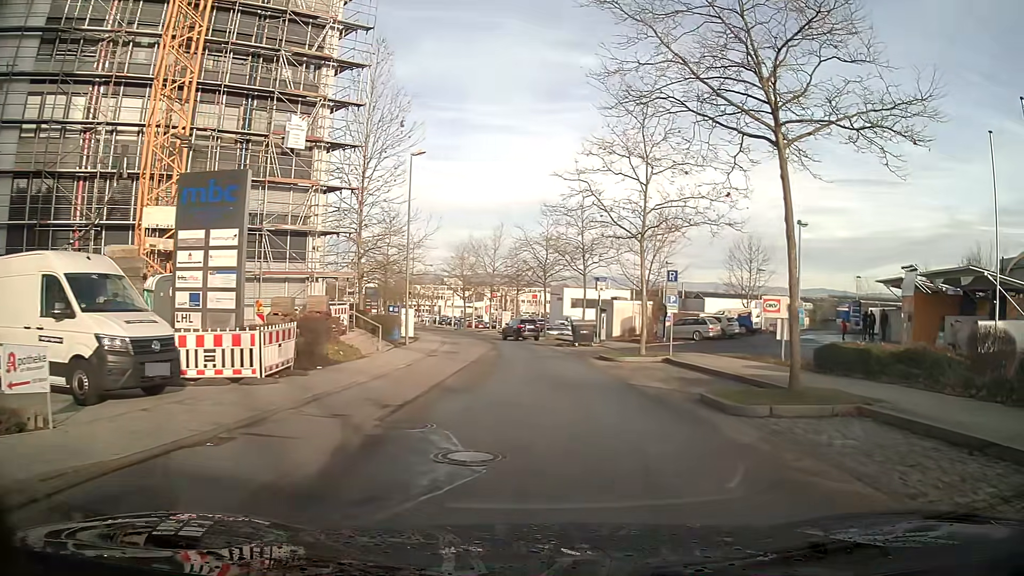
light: Day
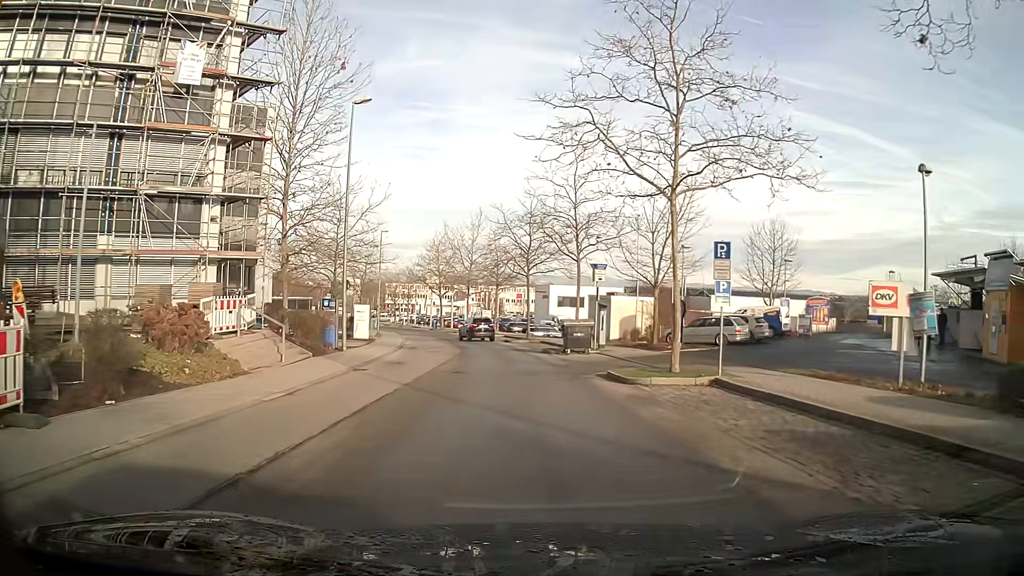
(+0.1, +9.1) m; 0°
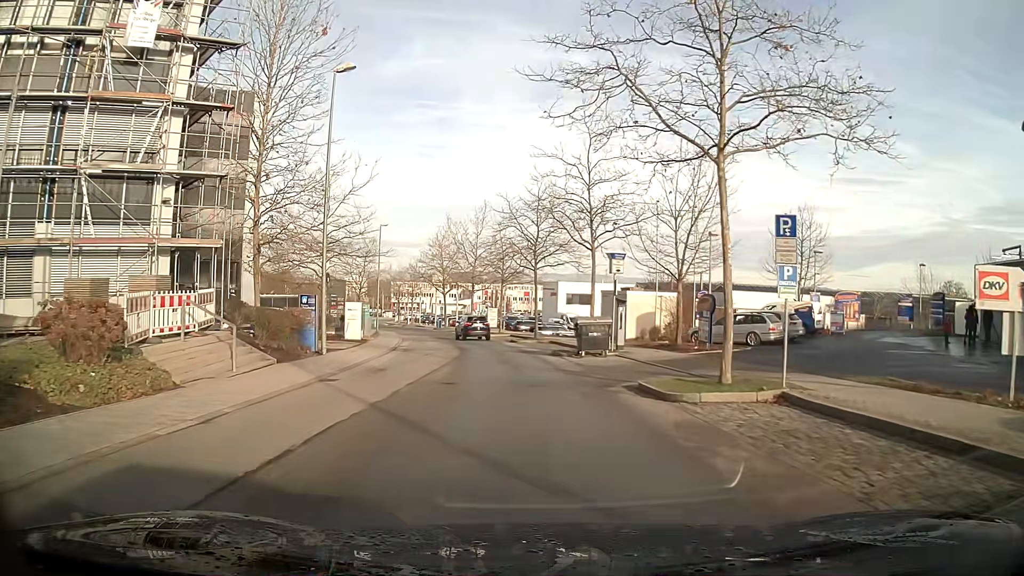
(0.0, +3.8) m; -1°
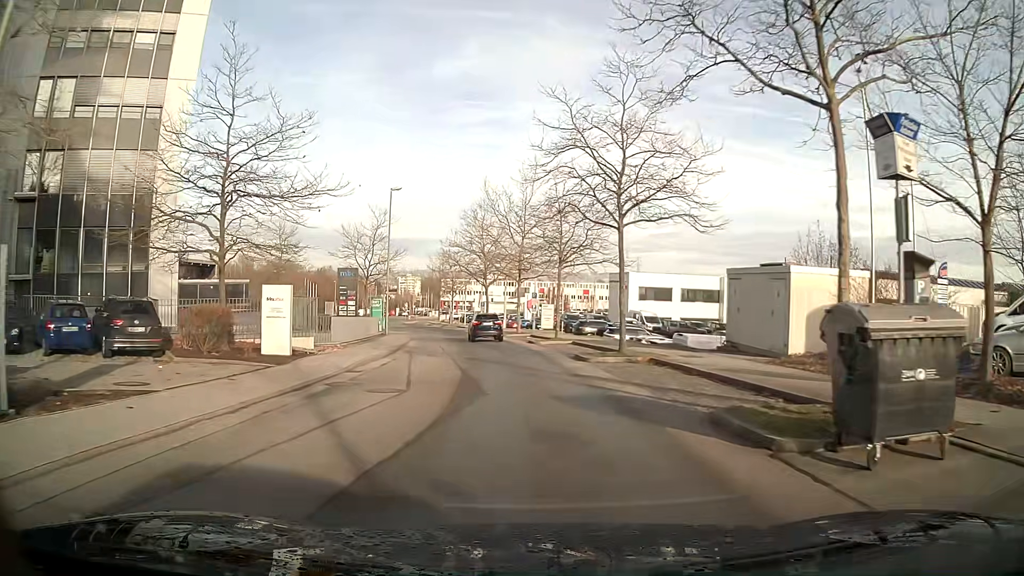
(-0.8, +18.4) m; -4°
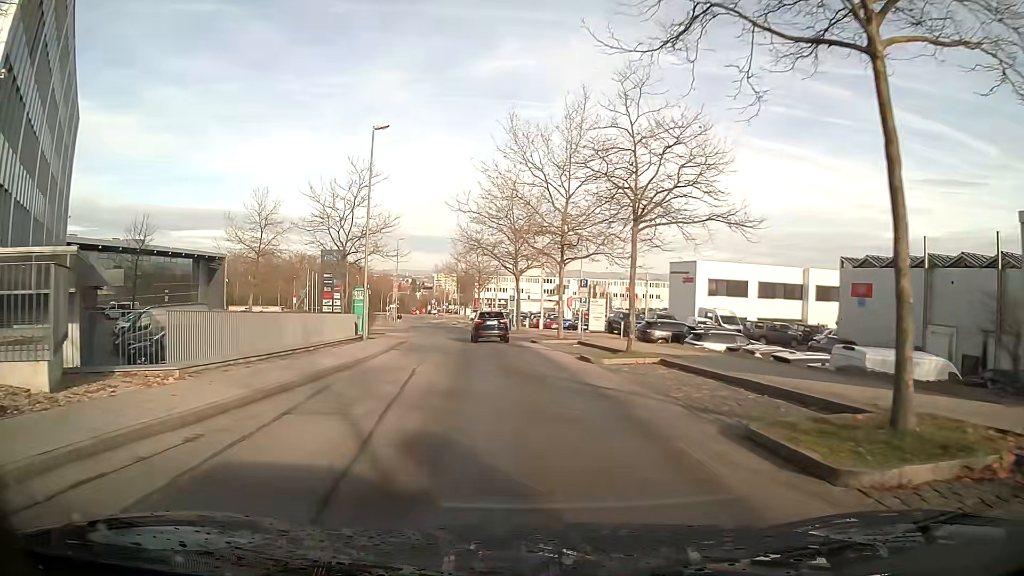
(-0.8, +15.6) m; -4°
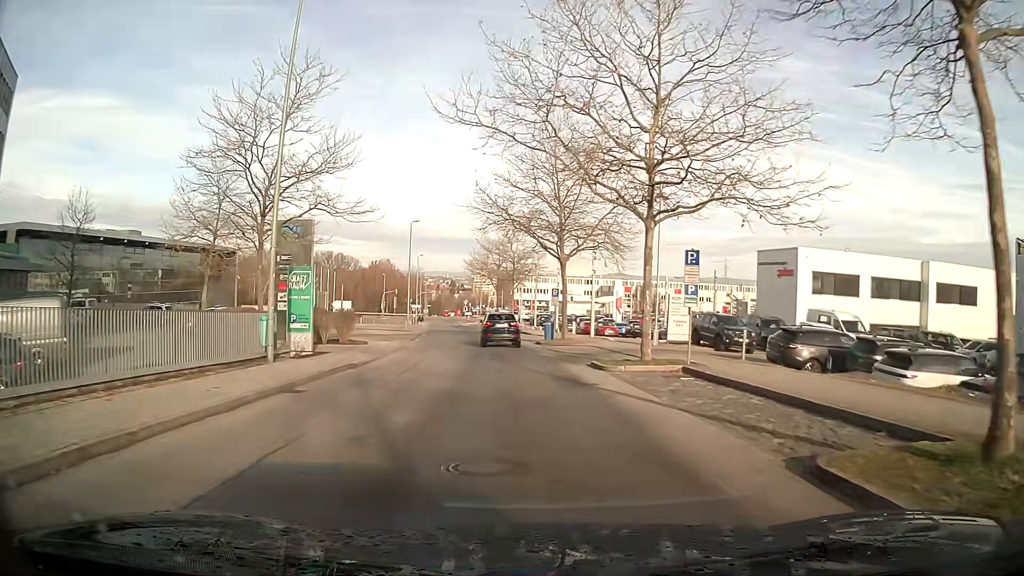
(-0.4, +15.9) m; -3°
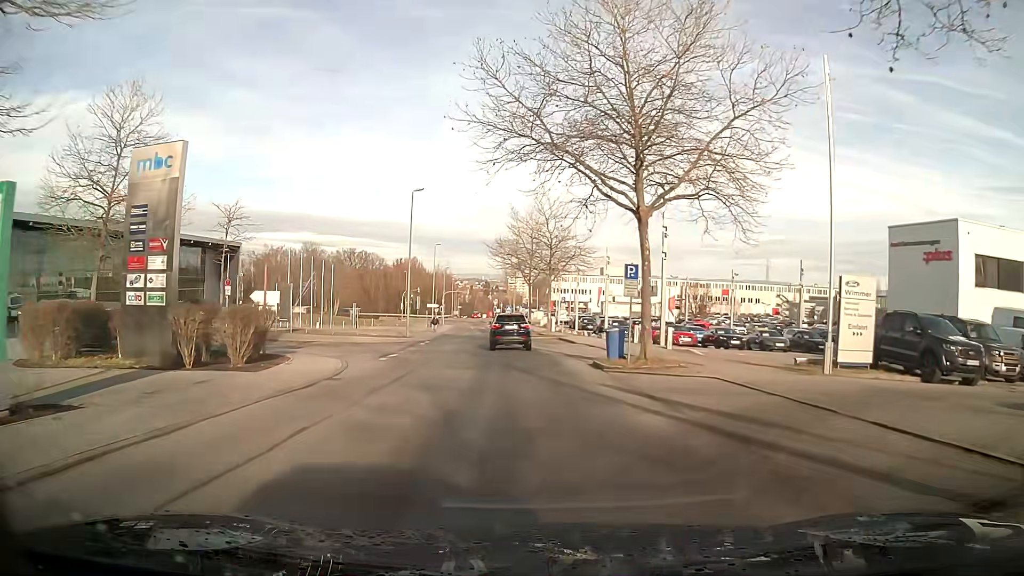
(-0.4, +16.2) m; -3°
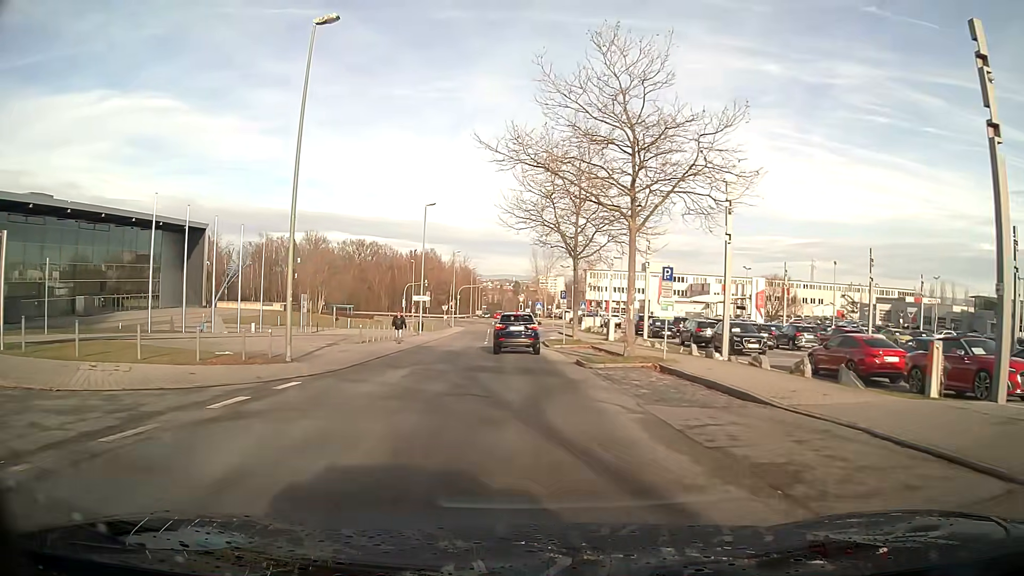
(-0.7, +27.7) m; -2°
(0, +10) (0, +20) (-1, +30) (-1, +40) (0, +50) (+1, +60) (+1, +70) (+2, +80) (+8, +87) (+17, +89) m
